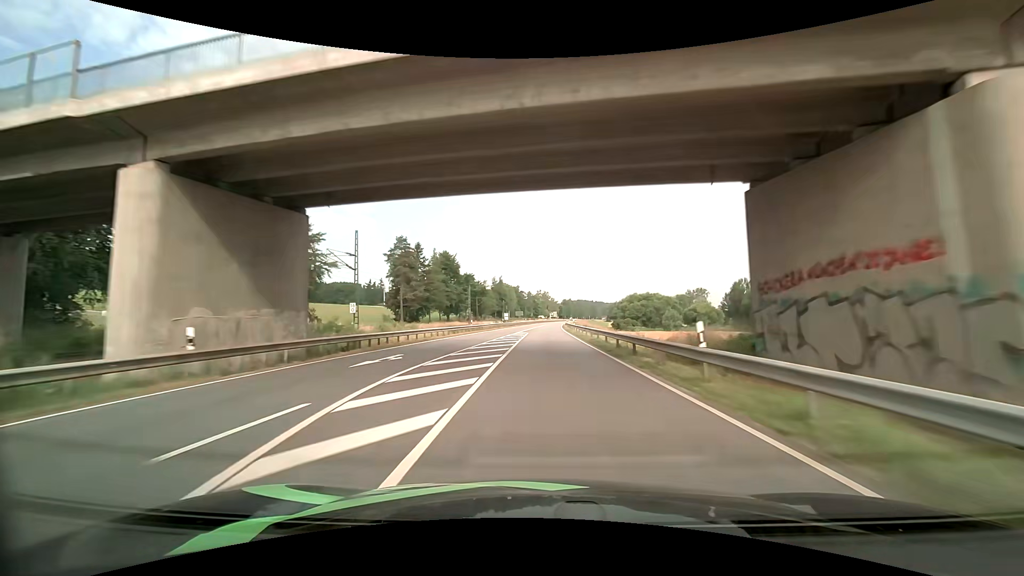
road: primary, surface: asphalt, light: Day
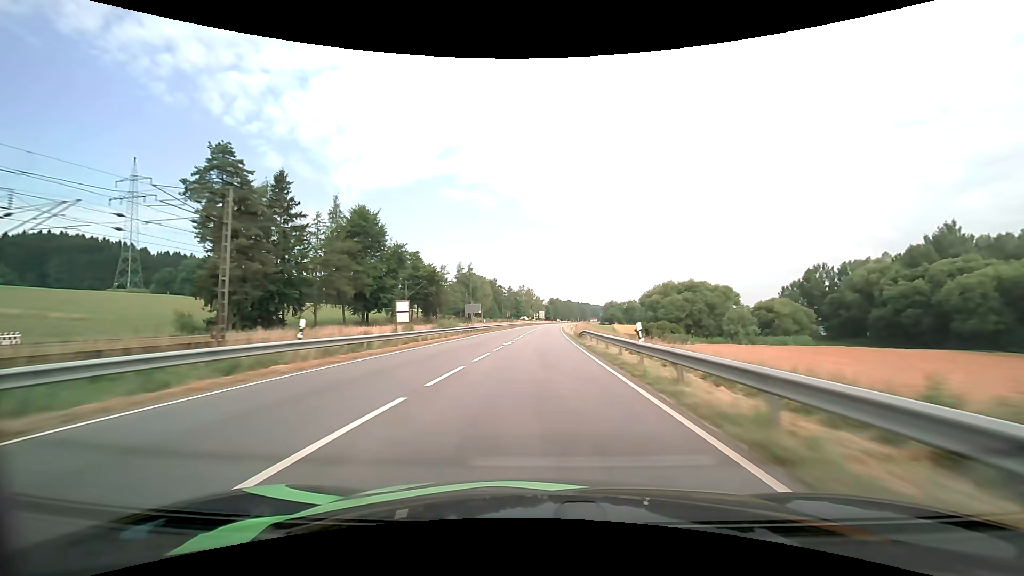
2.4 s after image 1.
(+0.8, +64.9) m; +2°
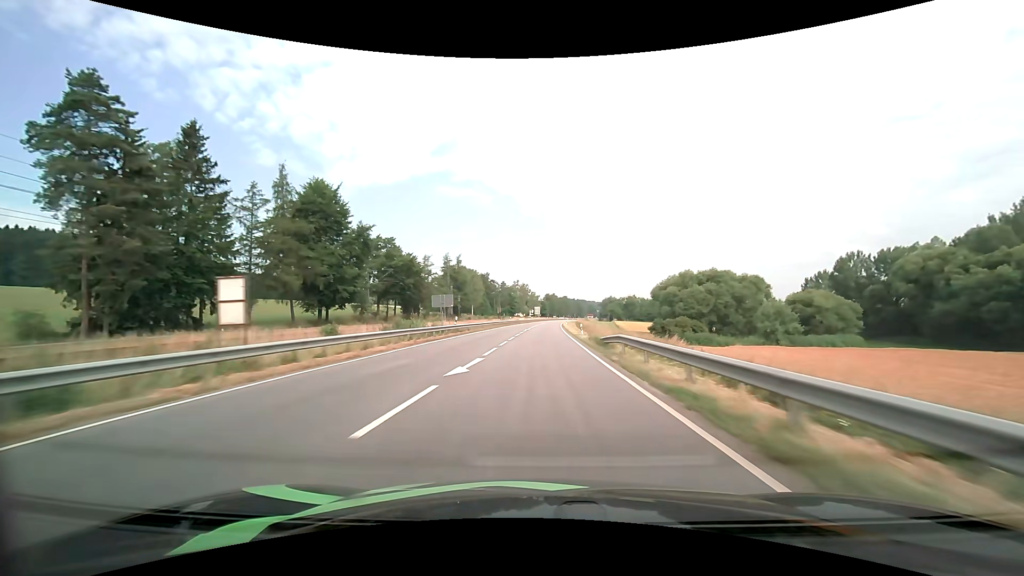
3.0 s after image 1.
(+0.1, +16.6) m; +1°
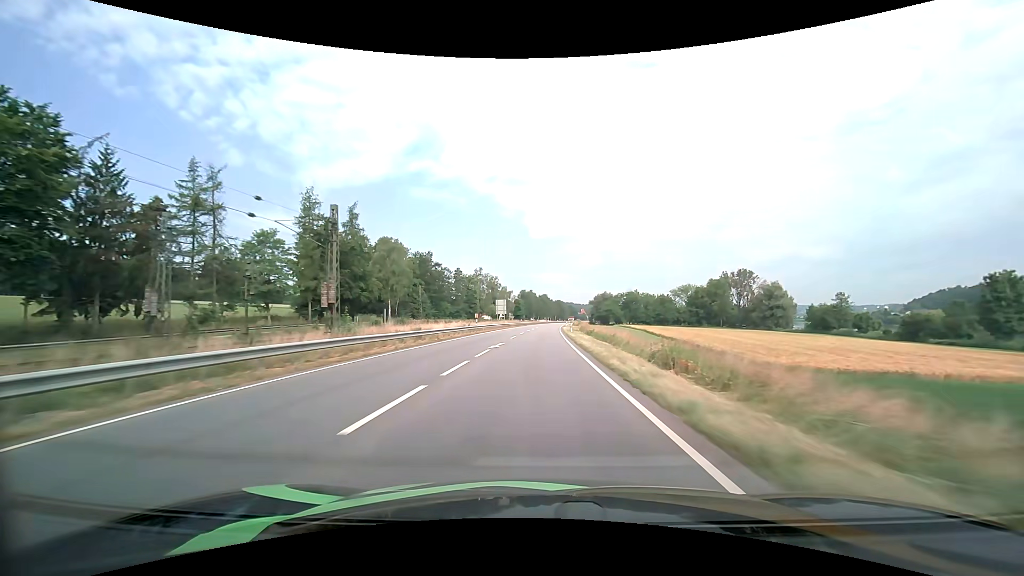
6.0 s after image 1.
(+1.7, +84.0) m; +2°
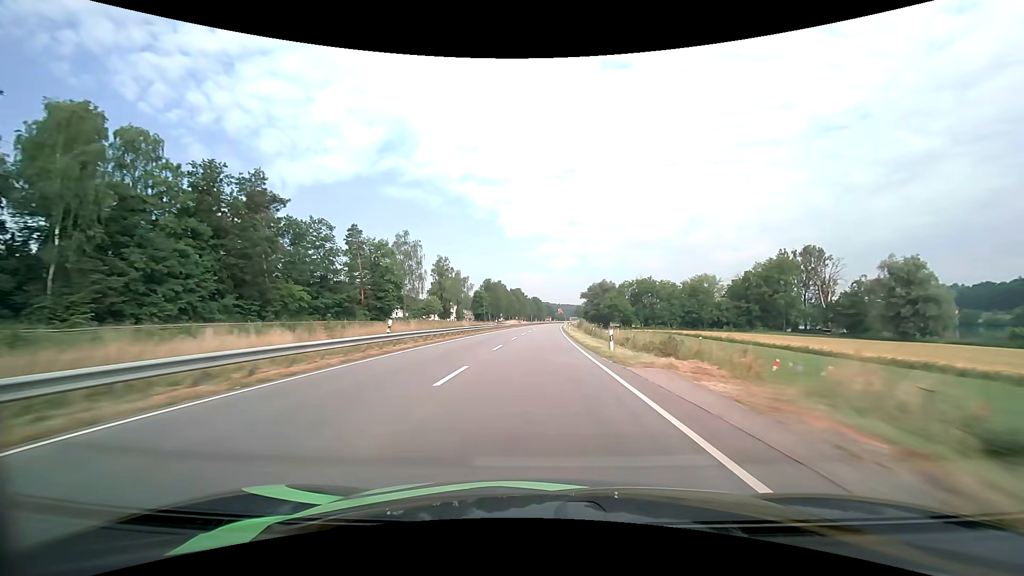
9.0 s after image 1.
(+1.8, +84.6) m; +3°
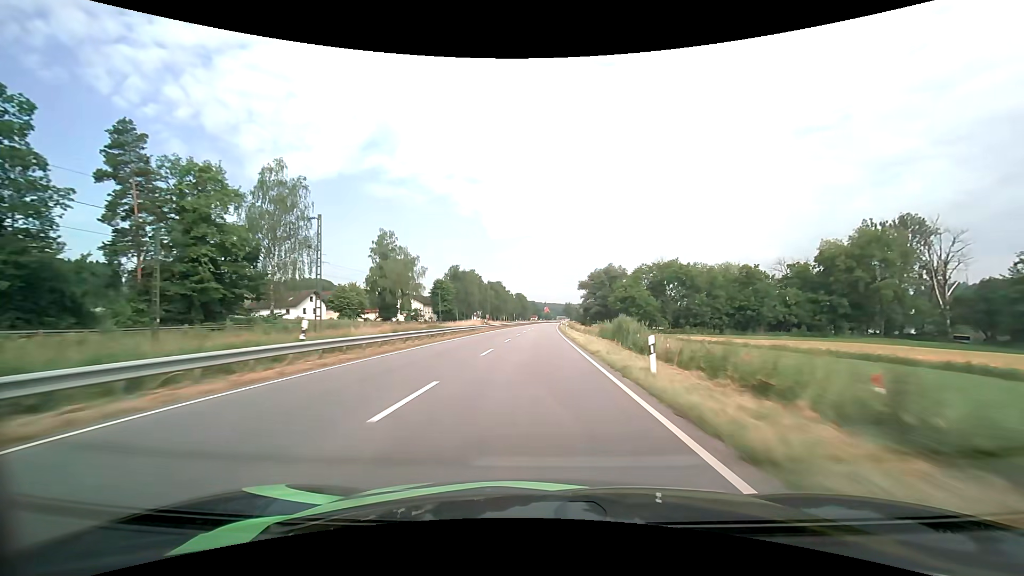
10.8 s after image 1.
(+0.8, +51.9) m; +2°
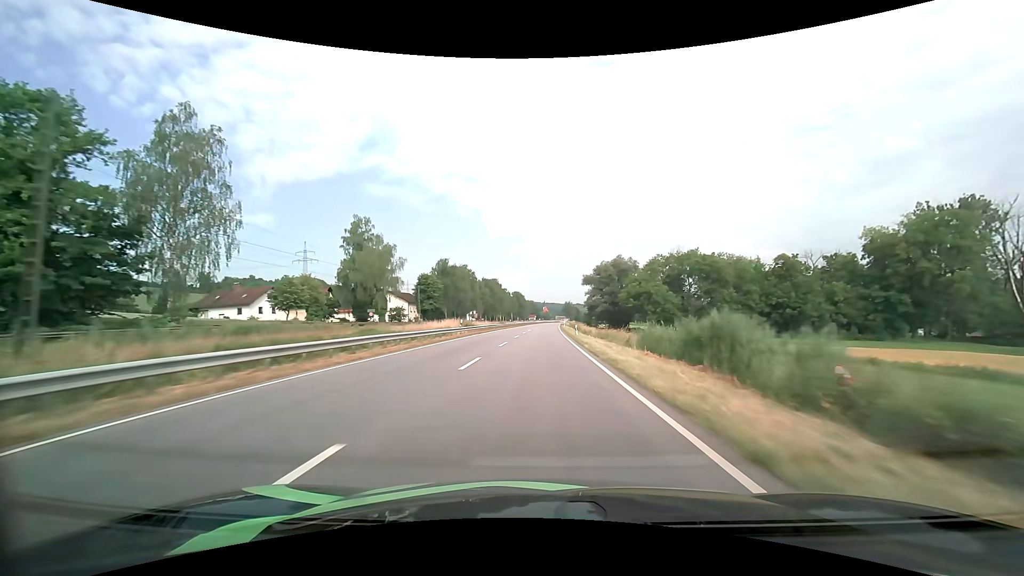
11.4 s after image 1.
(0.0, +17.4) m; 0°
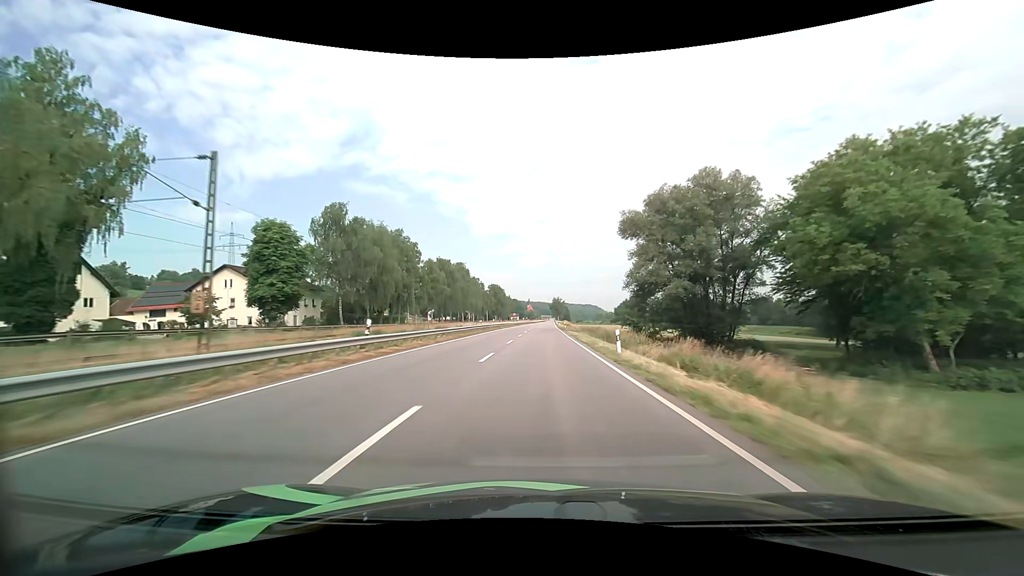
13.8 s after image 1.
(+0.8, +70.3) m; +2°
(0, +10) (0, +20) (0, +30) (0, +40) (0, +50) (+1, +60) (+1, +70) (+1, +80) (+1, +90) (+1, +100) m
